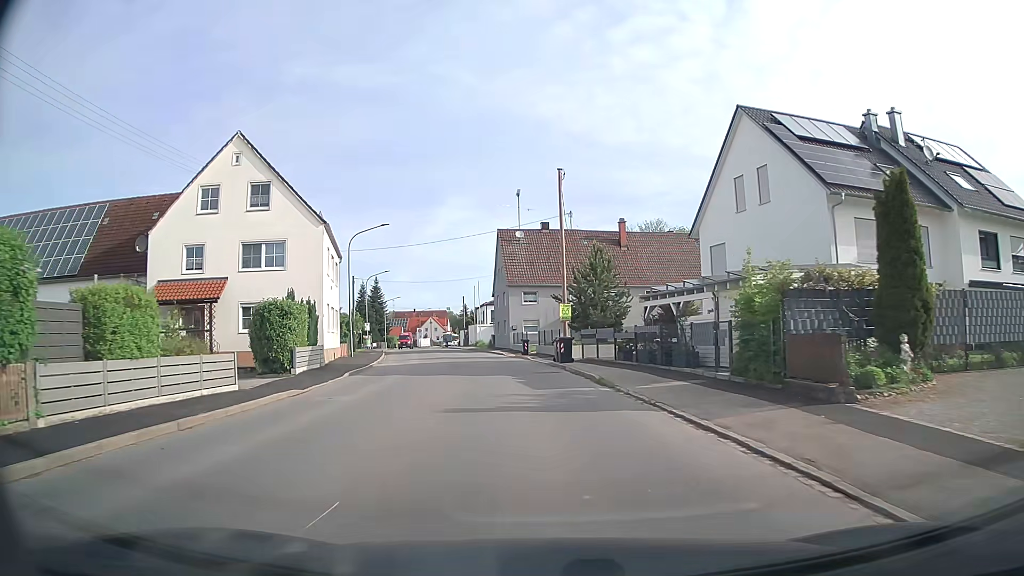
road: tertiary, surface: asphalt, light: Day
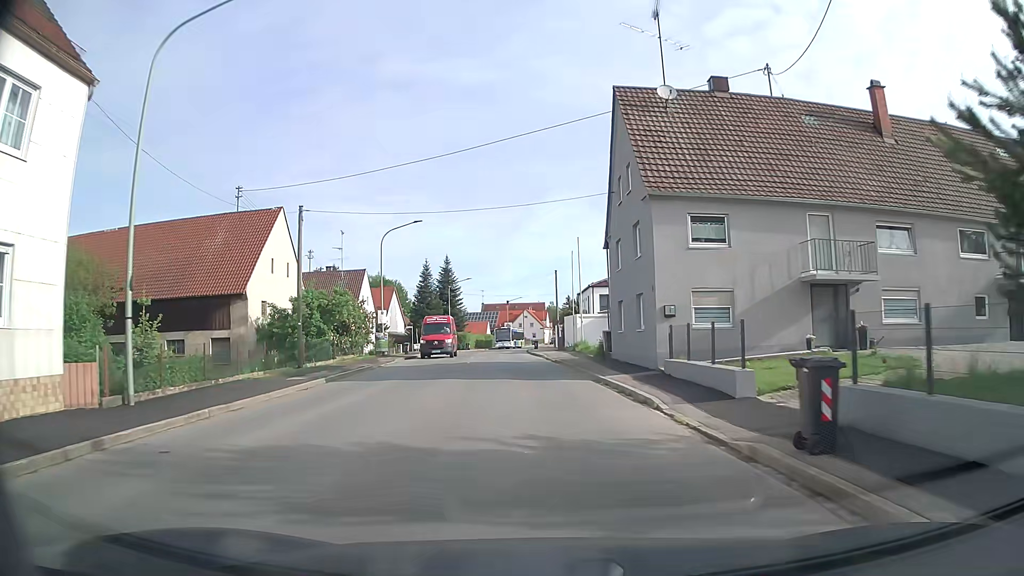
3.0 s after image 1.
(-2.0, +33.6) m; -8°
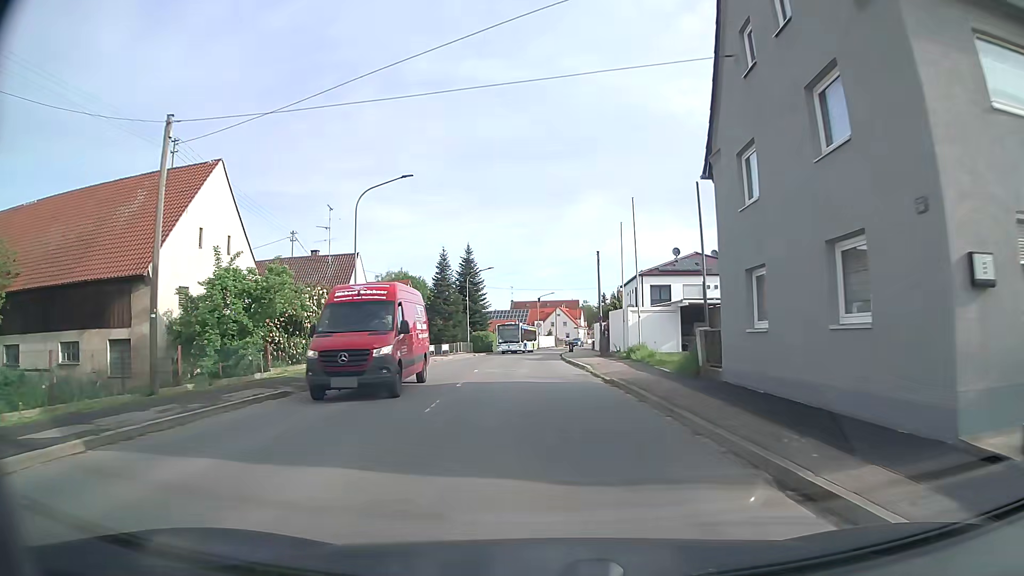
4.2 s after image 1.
(-0.3, +13.3) m; -3°
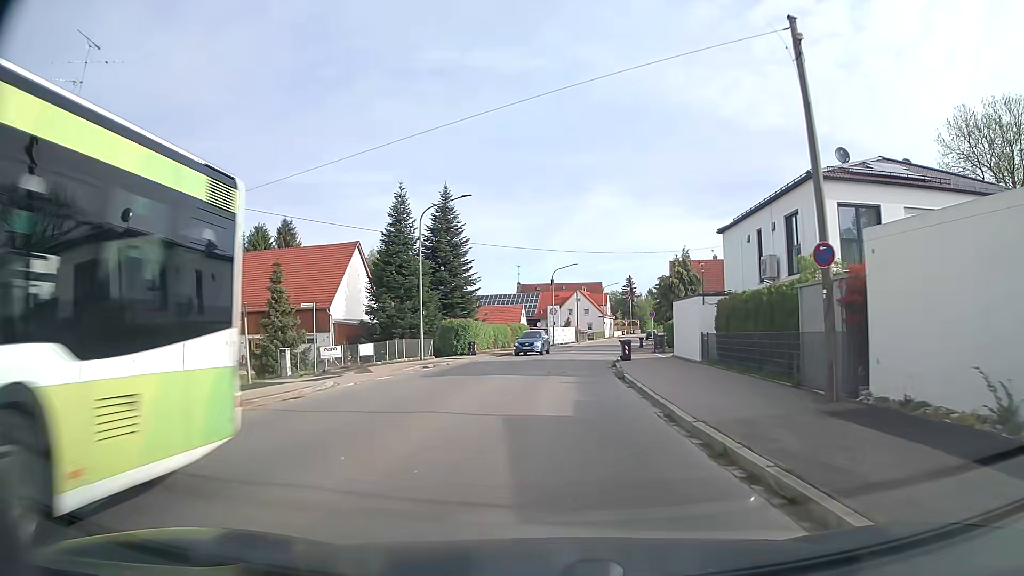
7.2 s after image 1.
(-0.6, +33.5) m; -1°
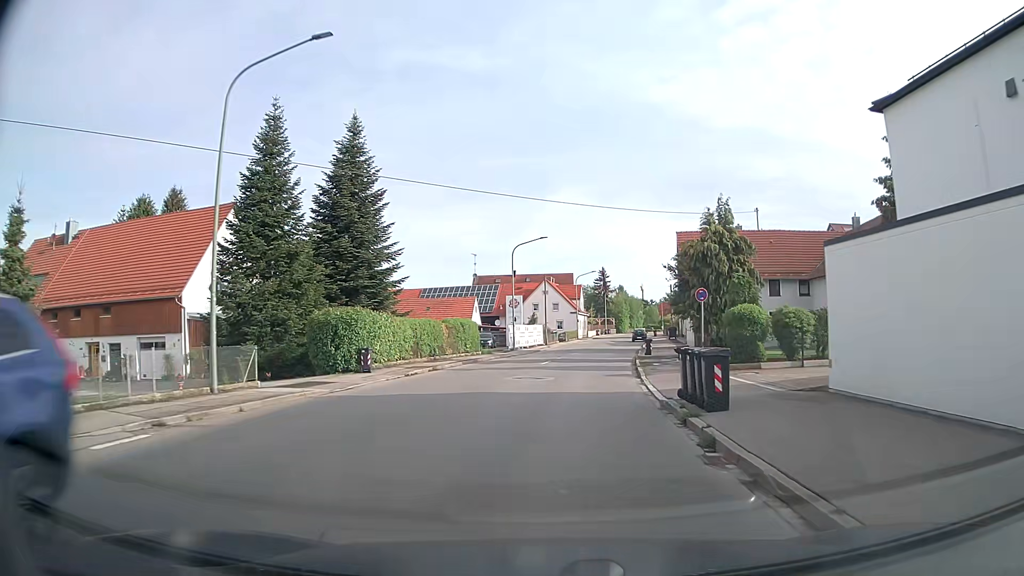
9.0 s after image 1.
(+0.5, +20.4) m; +3°
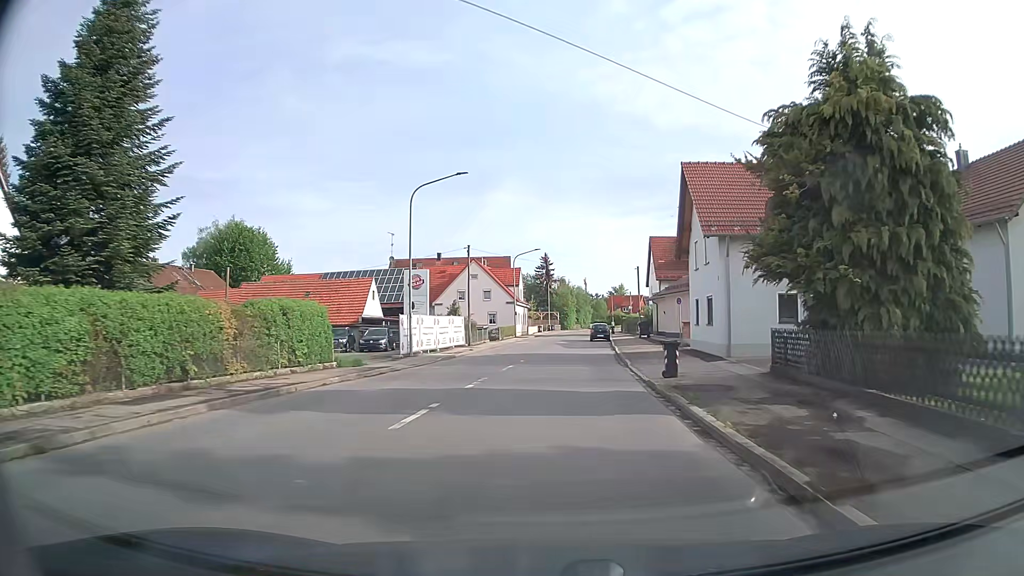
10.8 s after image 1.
(+0.9, +20.5) m; +5°
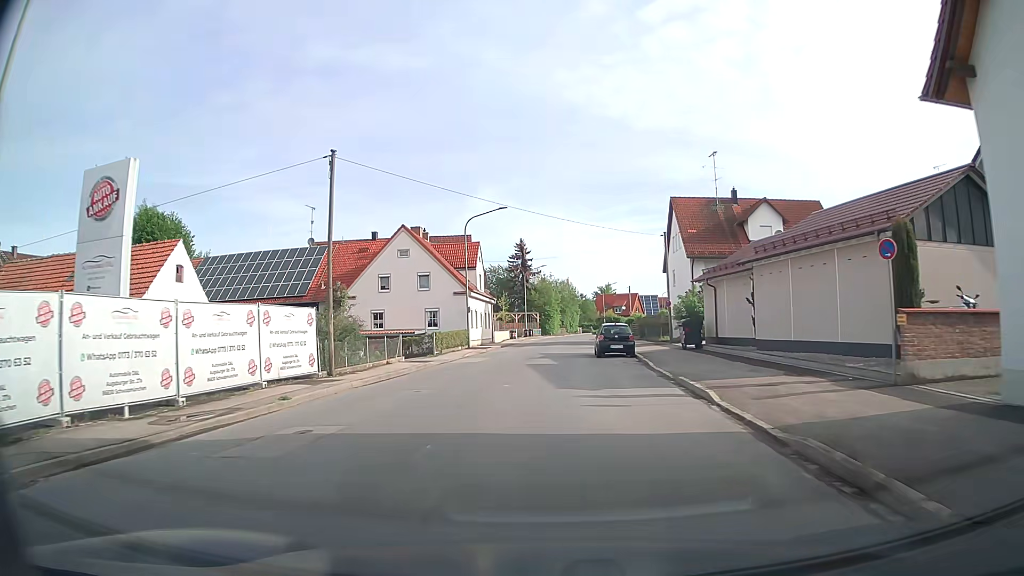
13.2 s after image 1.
(+0.6, +25.8) m; +2°
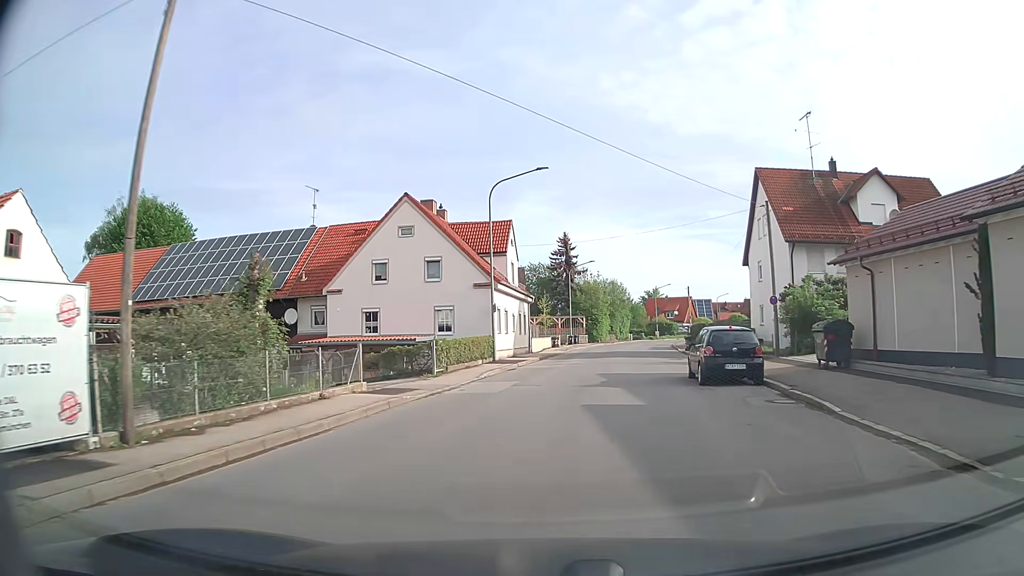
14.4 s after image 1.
(-0.5, +12.2) m; -3°
(0, +10) (+1, +20) (+3, +30) (+5, +40) (+6, +49) (+8, +59) (+10, +69) (+13, +79) (+16, +88) (+20, +97) m
